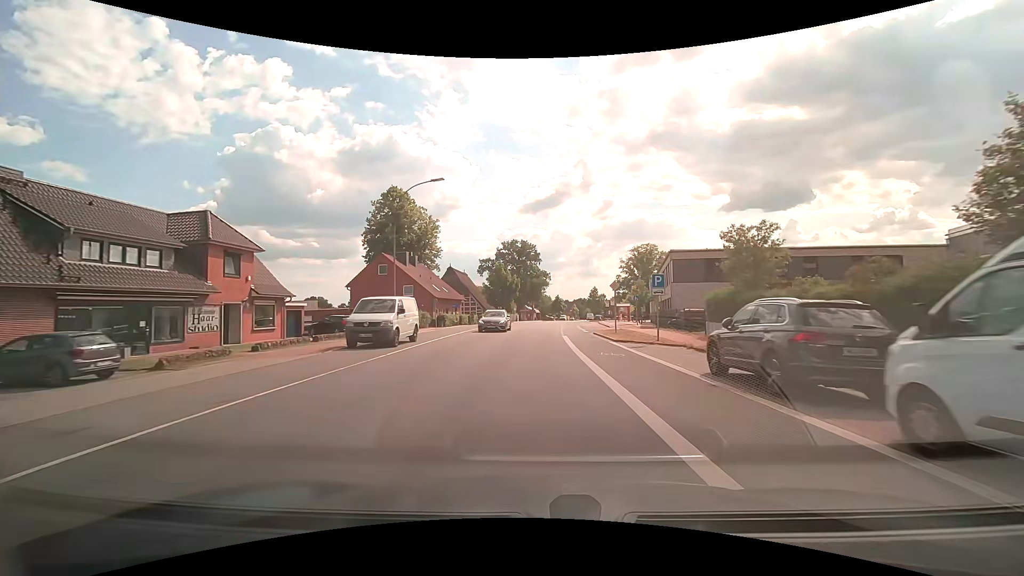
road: secondary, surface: asphalt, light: Day
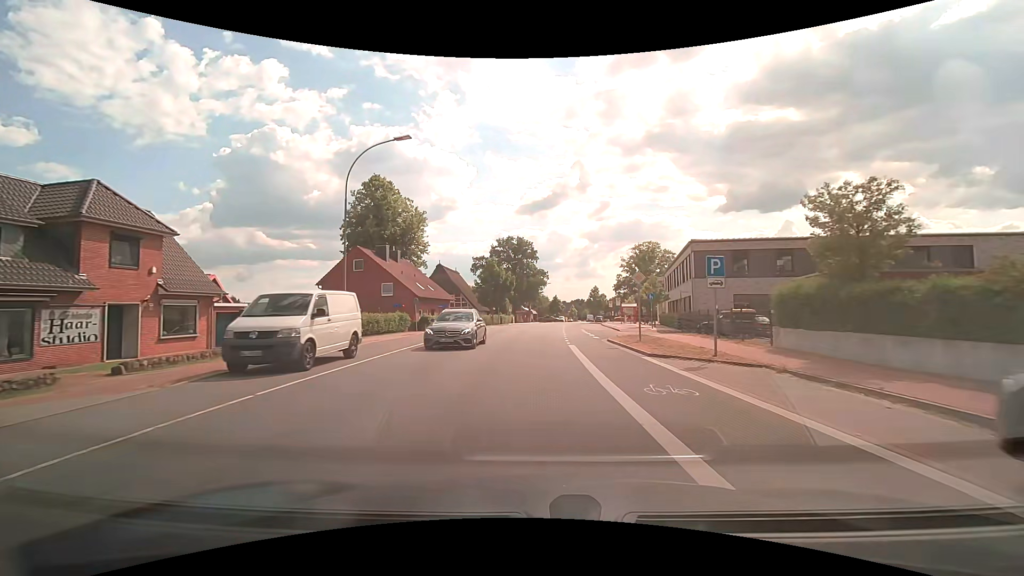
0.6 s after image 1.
(0.0, +7.3) m; +1°
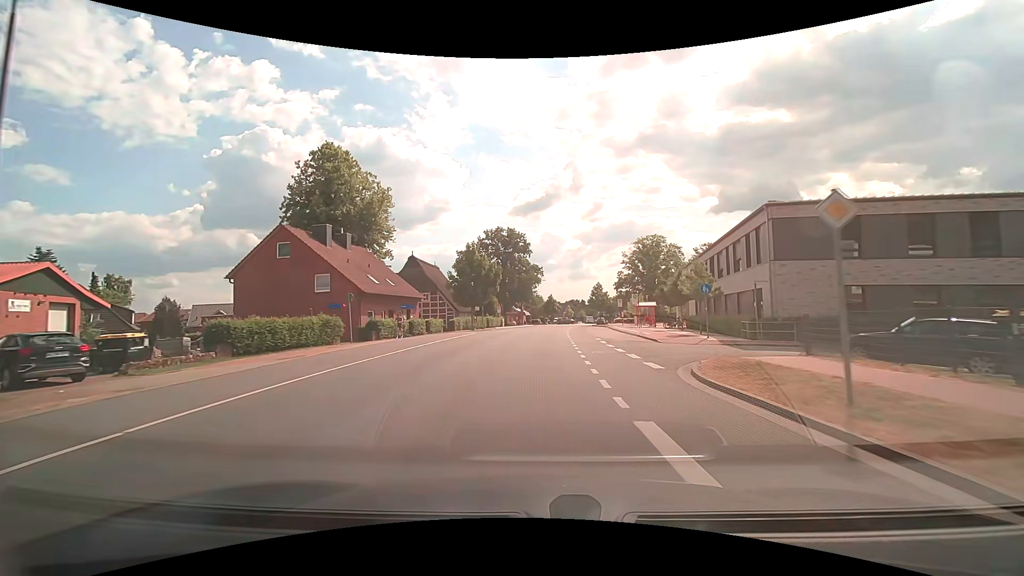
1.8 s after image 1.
(0.0, +14.4) m; 0°
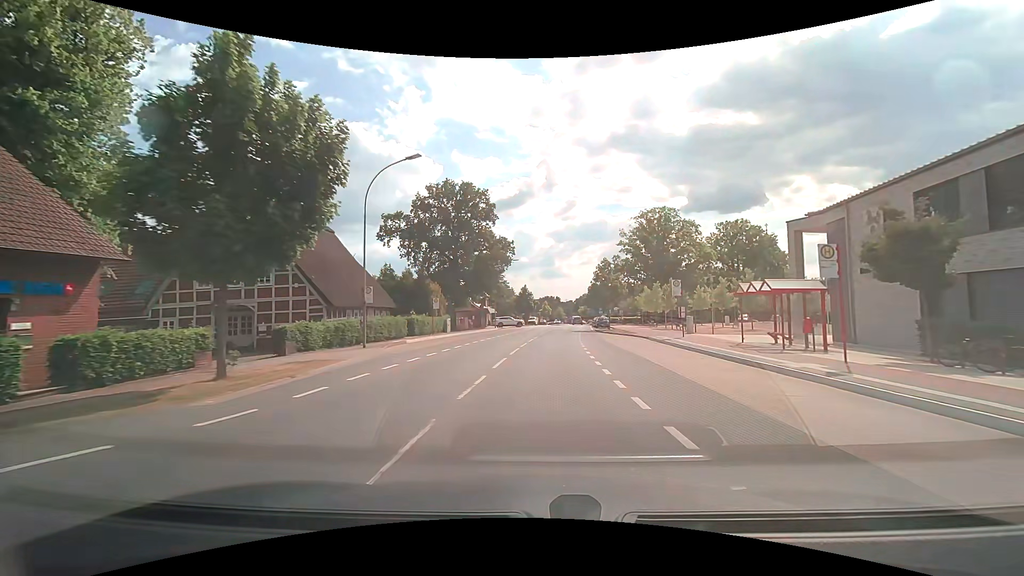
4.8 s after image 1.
(+0.8, +35.2) m; +3°
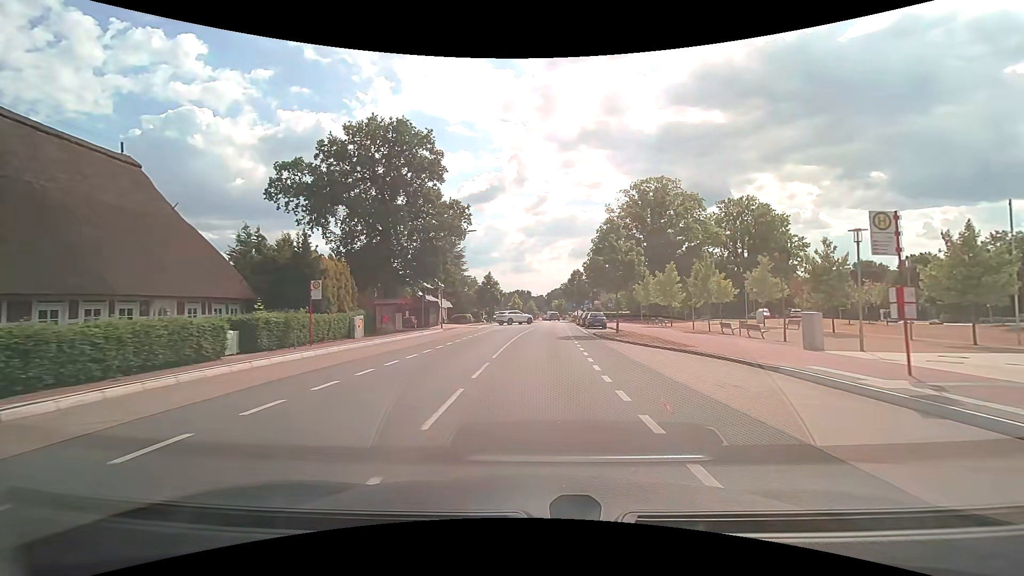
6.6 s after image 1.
(+0.6, +20.3) m; +3°
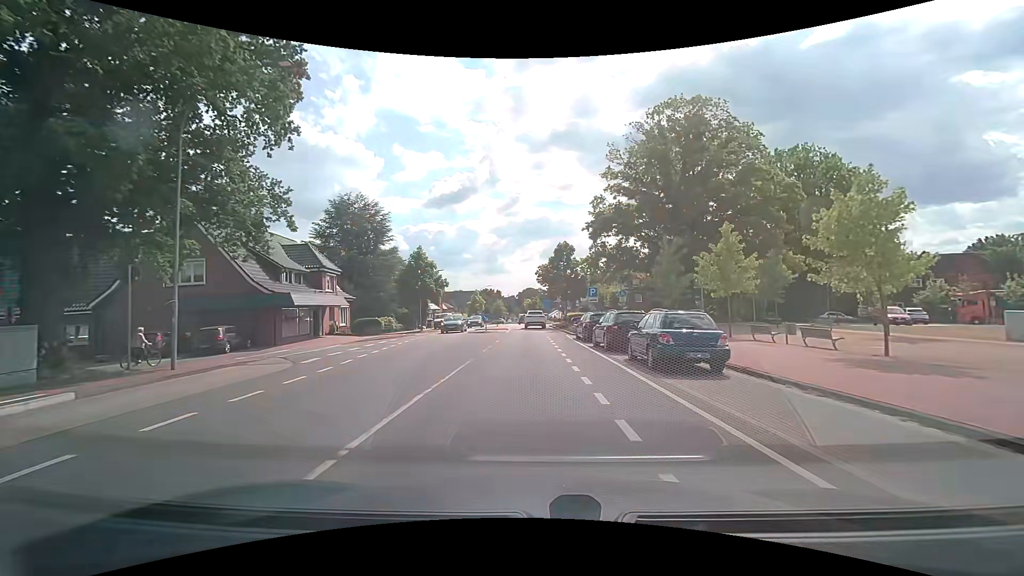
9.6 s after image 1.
(+1.0, +31.5) m; +2°
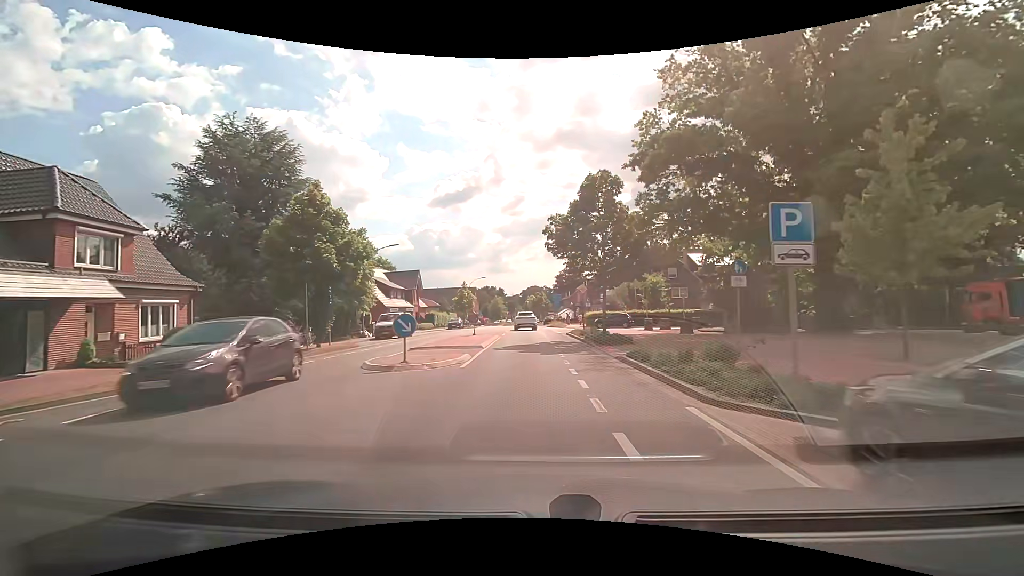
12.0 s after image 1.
(+0.4, +23.7) m; +1°
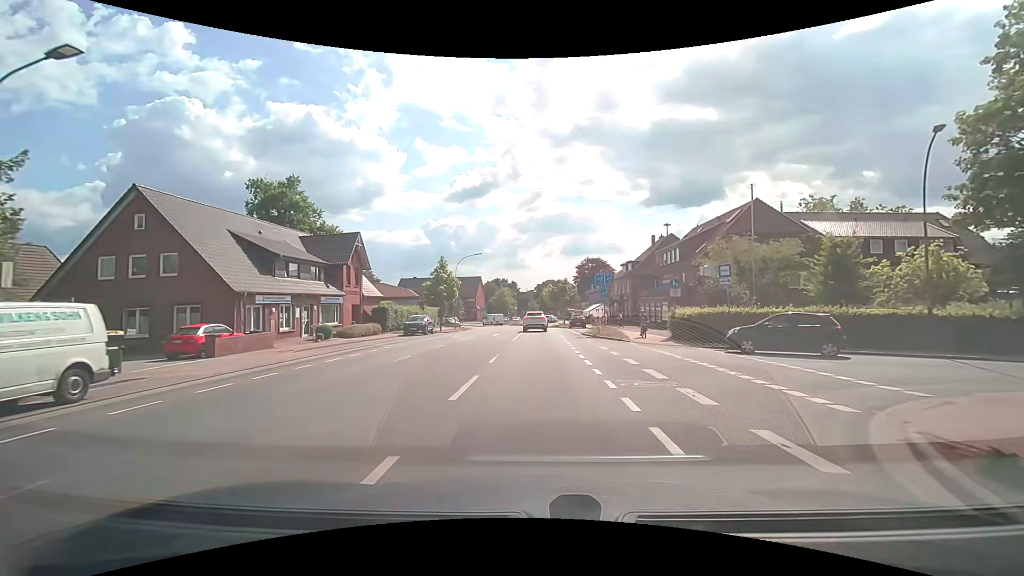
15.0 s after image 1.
(-0.6, +30.9) m; -2°
